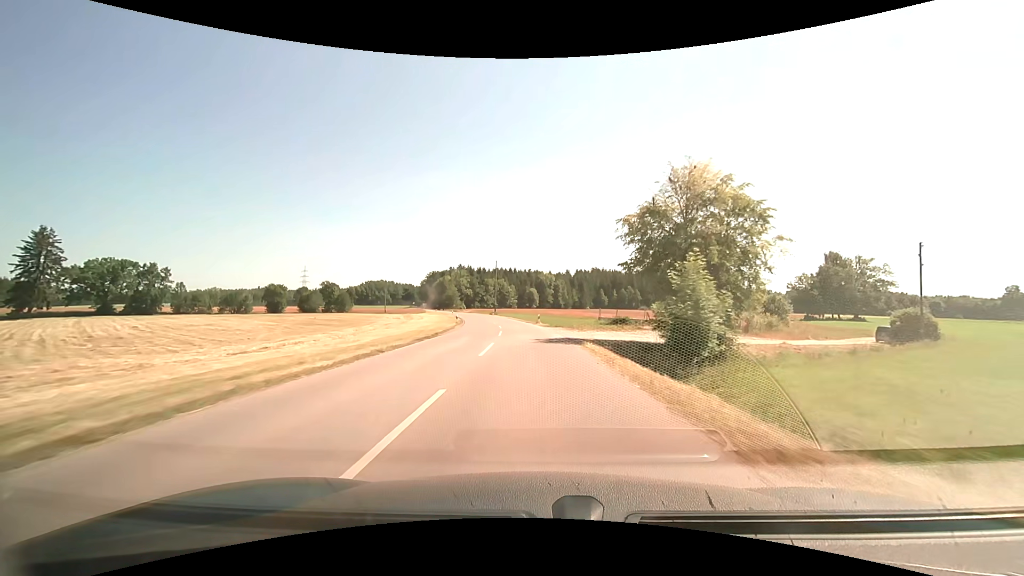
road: tertiary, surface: asphalt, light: Day
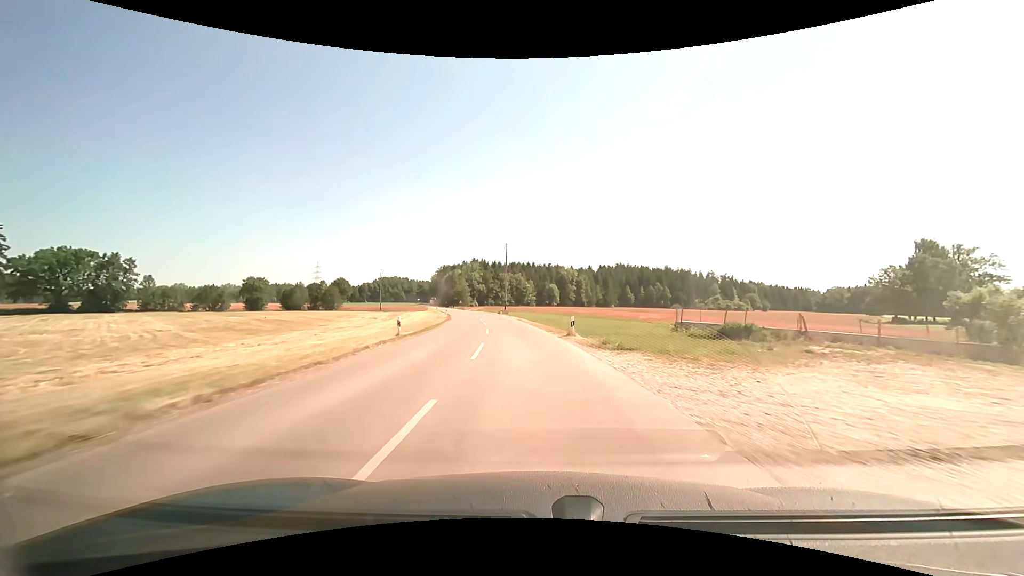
(-0.6, +25.5) m; -2°
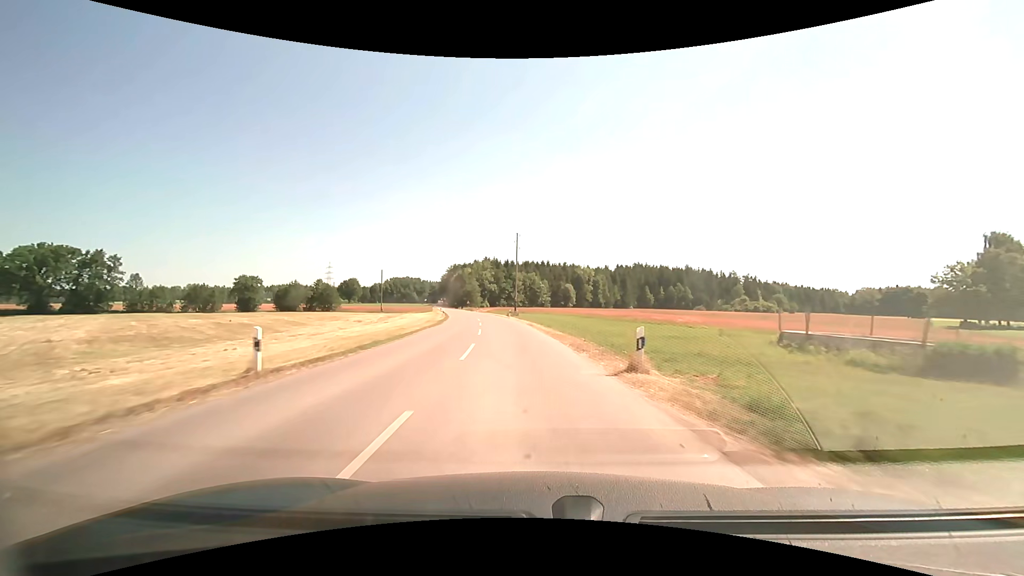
(-0.2, +12.4) m; -2°
(0, +10) (-1, +20) (-1, +30) (-2, +40) (-4, +50) (-5, +60) (-7, +70) (-9, +79) (-11, +89) (-14, +99) m
